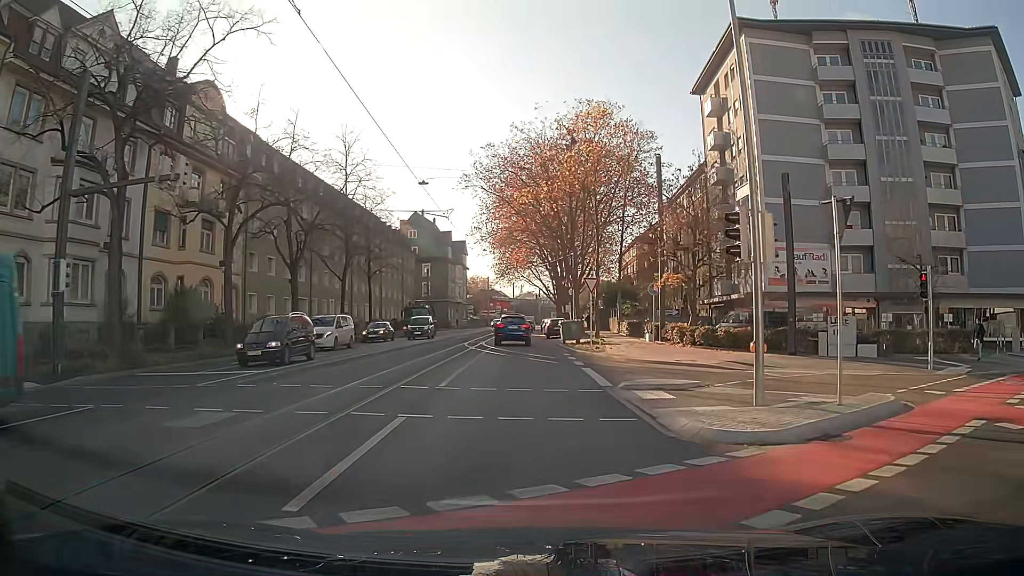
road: primary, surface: asphalt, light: Day
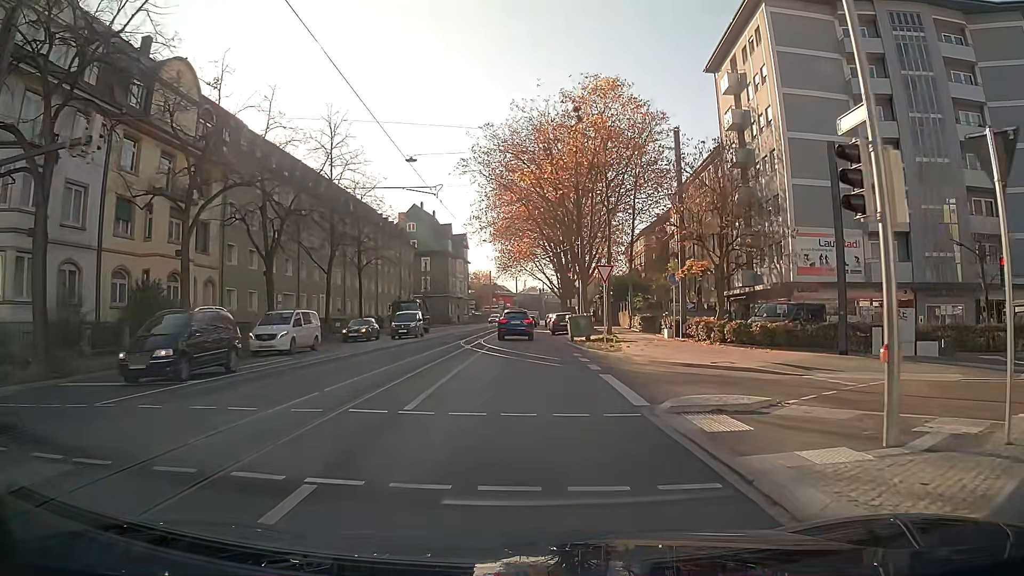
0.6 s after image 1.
(0.0, +4.3) m; 0°
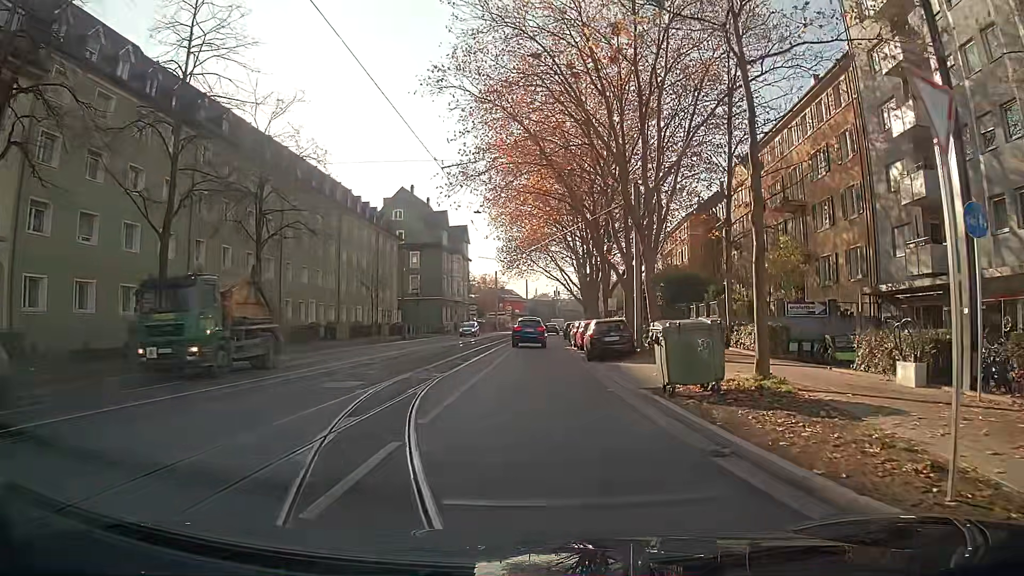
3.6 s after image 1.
(-0.3, +21.8) m; -1°
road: secondary_link
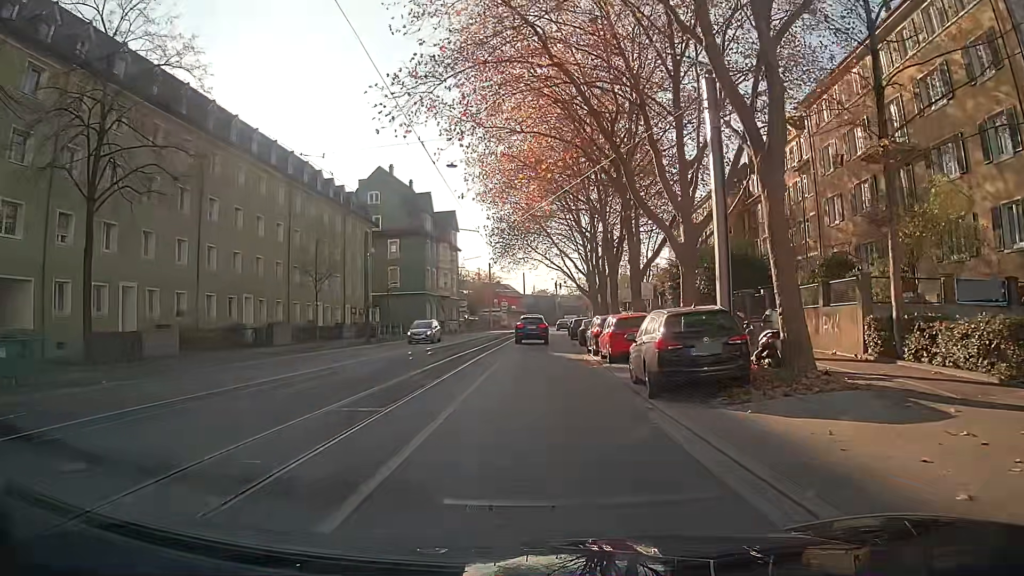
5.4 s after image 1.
(0.0, +13.1) m; 0°
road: primary
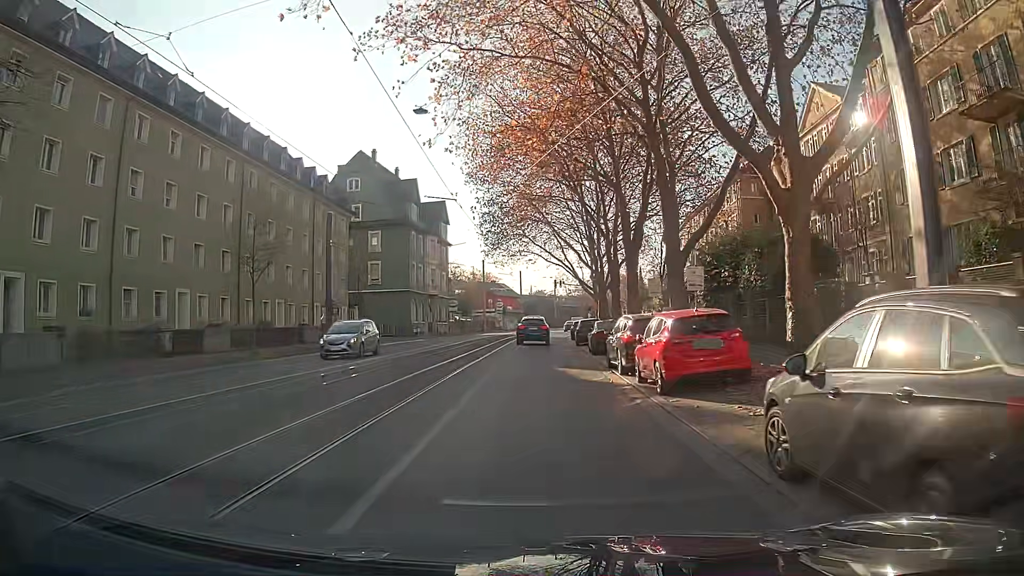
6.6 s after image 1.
(0.0, +8.7) m; 0°
(0, +10) (0, +20) (0, +30) (+1, +40) (+1, +50) (+1, +60) (+2, +70) (+3, +80) (+5, +90) (+6, +100) m
